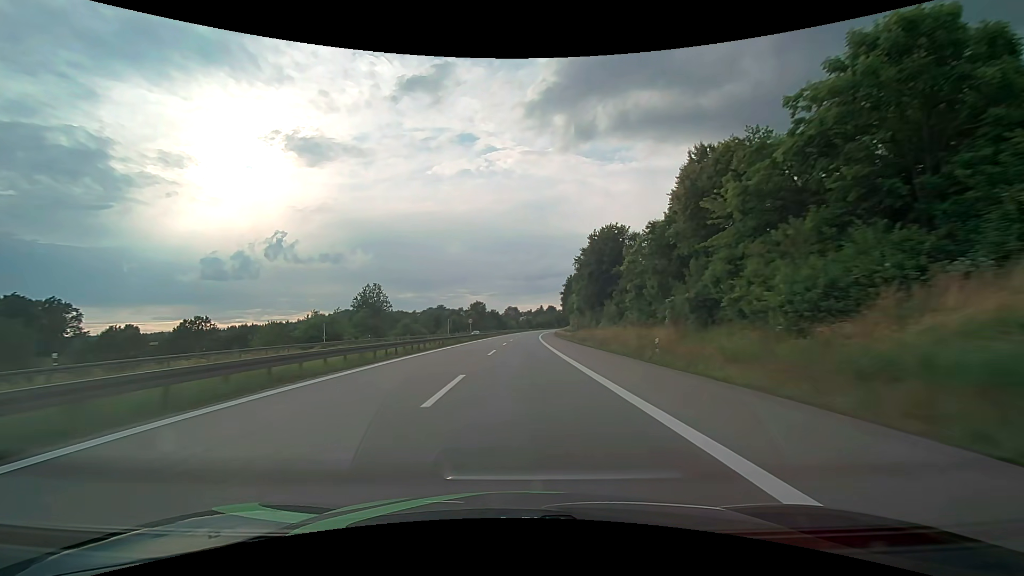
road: motorway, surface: asphalt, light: Day
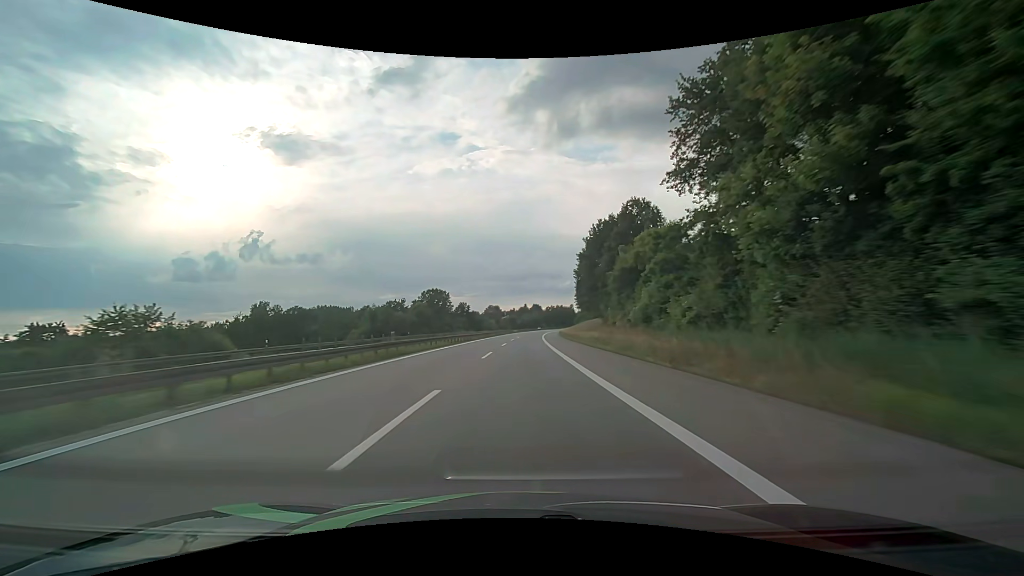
(+1.3, +76.0) m; +2°
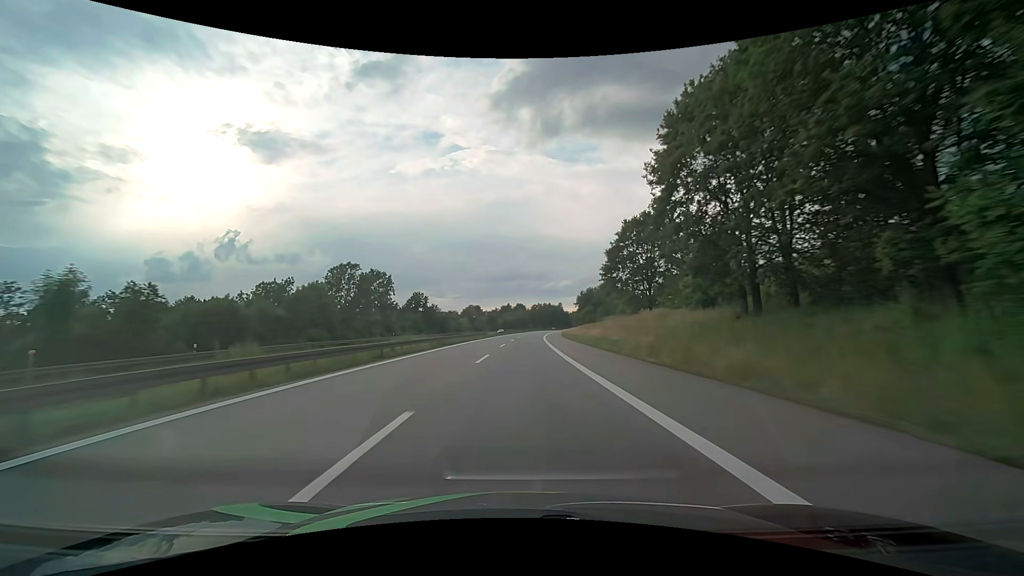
(+1.0, +57.0) m; +2°
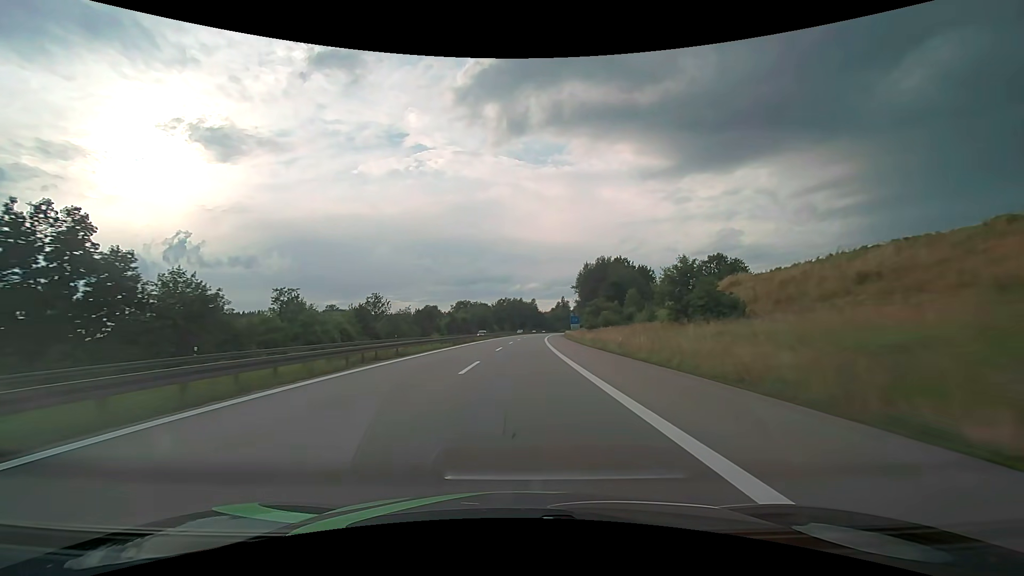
(+3.2, +94.9) m; +4°
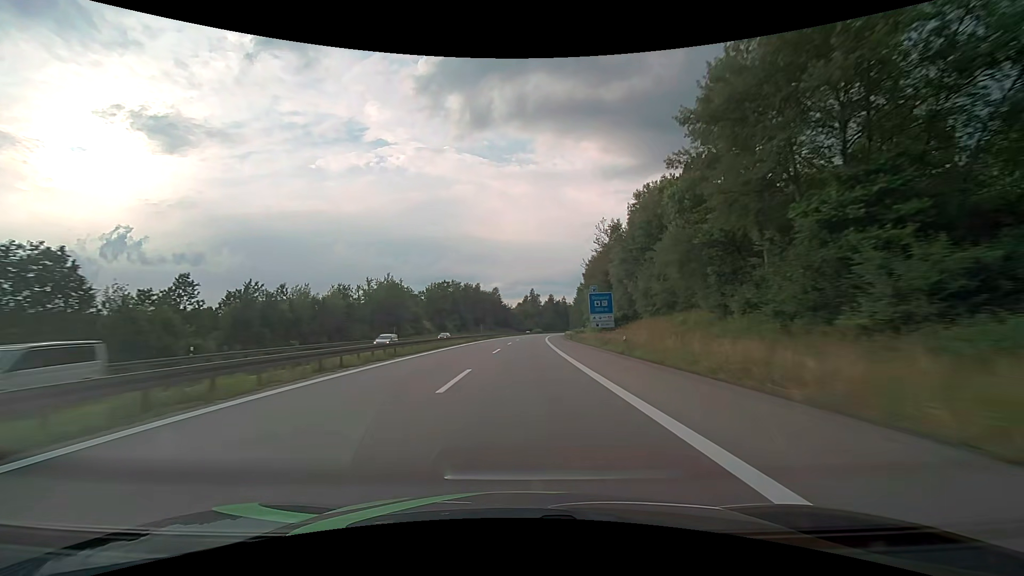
(+3.2, +95.0) m; +4°
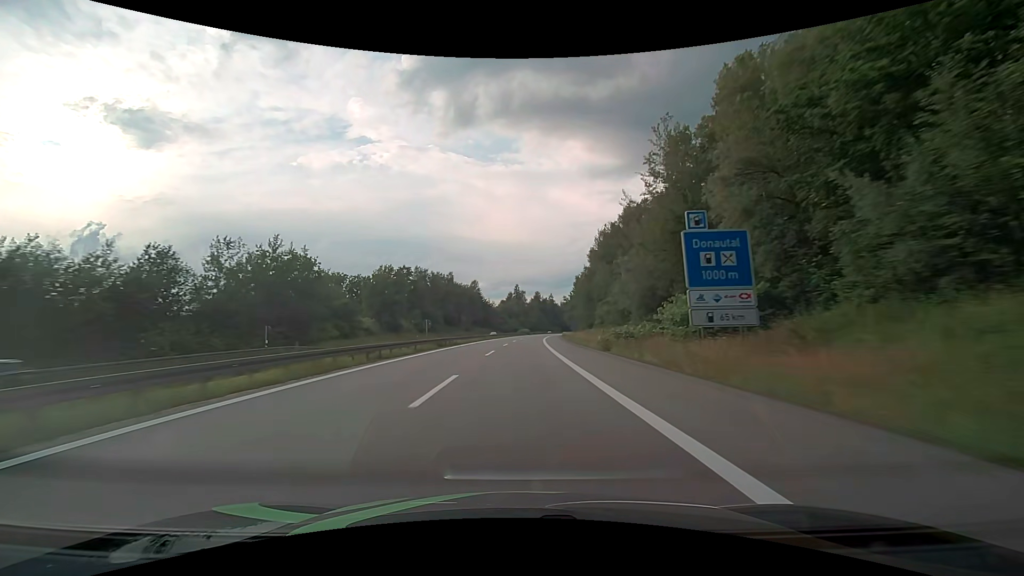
(+0.6, +38.0) m; +2°
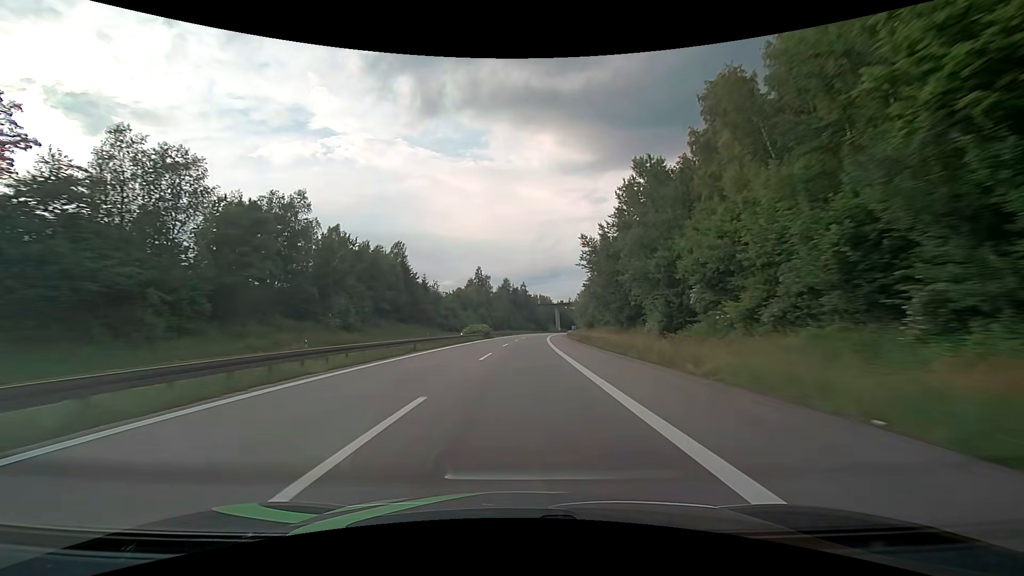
(+3.0, +95.2) m; +4°
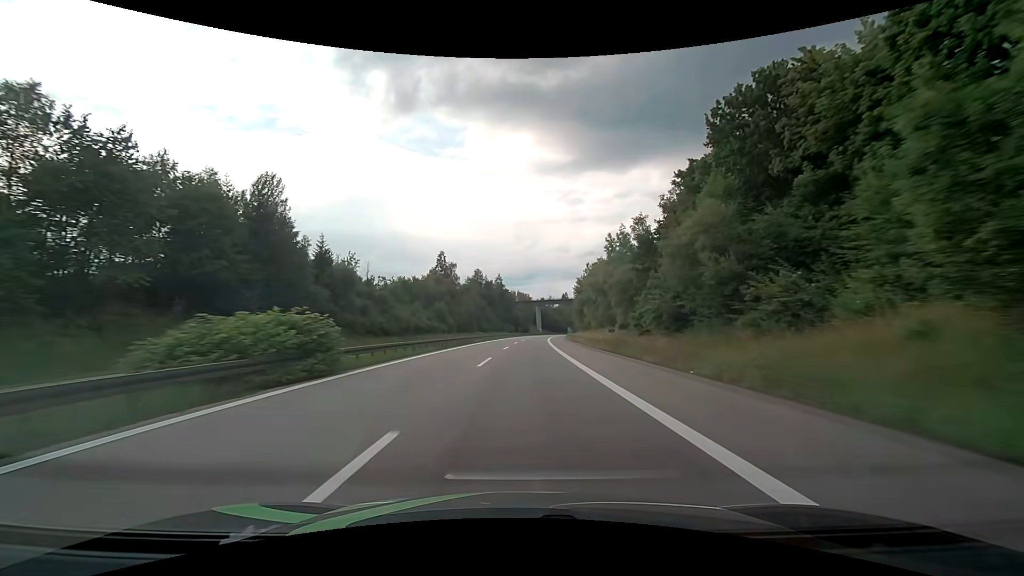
(+1.1, +57.2) m; +2°
(0, +10) (0, +20) (0, +30) (+1, +40) (+1, +50) (+2, +60) (+2, +70) (+3, +80) (+3, +90) (+4, +100) m
